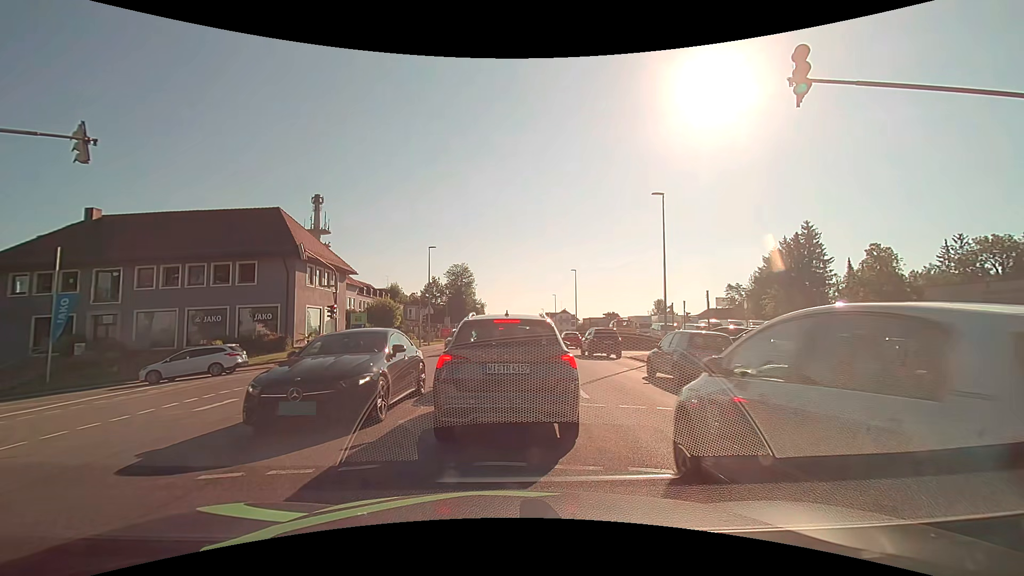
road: tertiary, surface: asphalt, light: Day
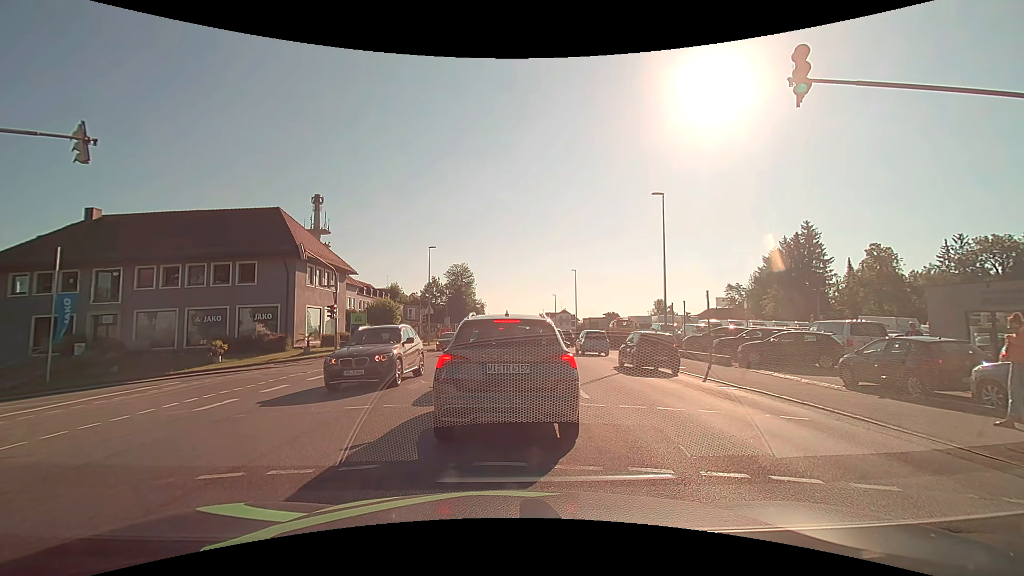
(0.0, 0.0) m; 0°
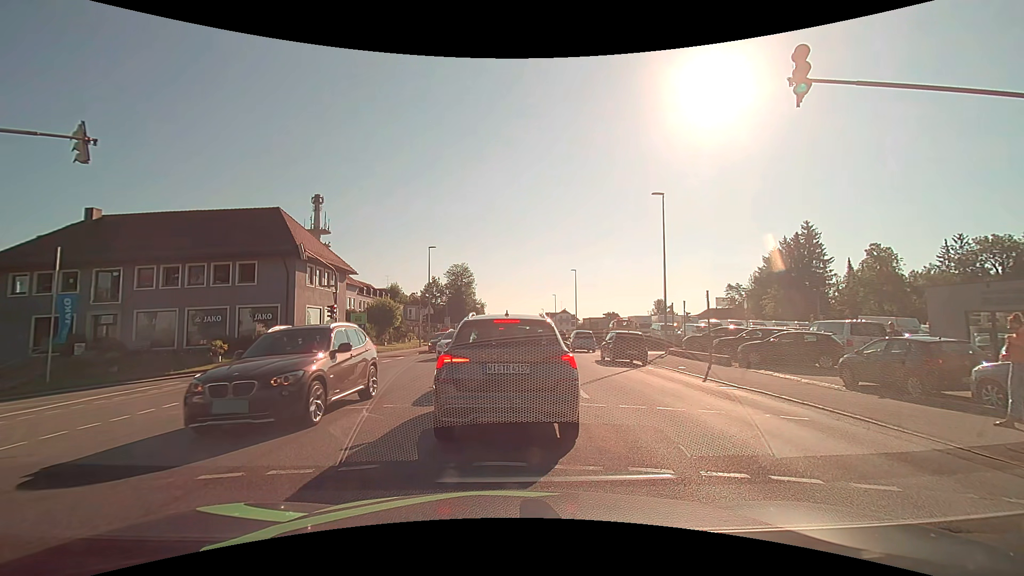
(0.0, 0.0) m; 0°
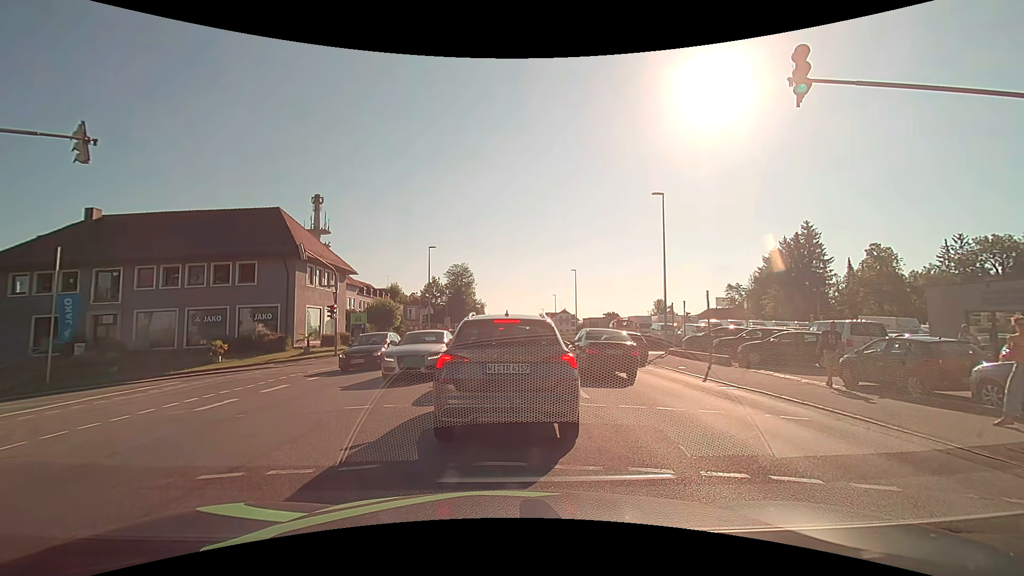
(0.0, 0.0) m; 0°
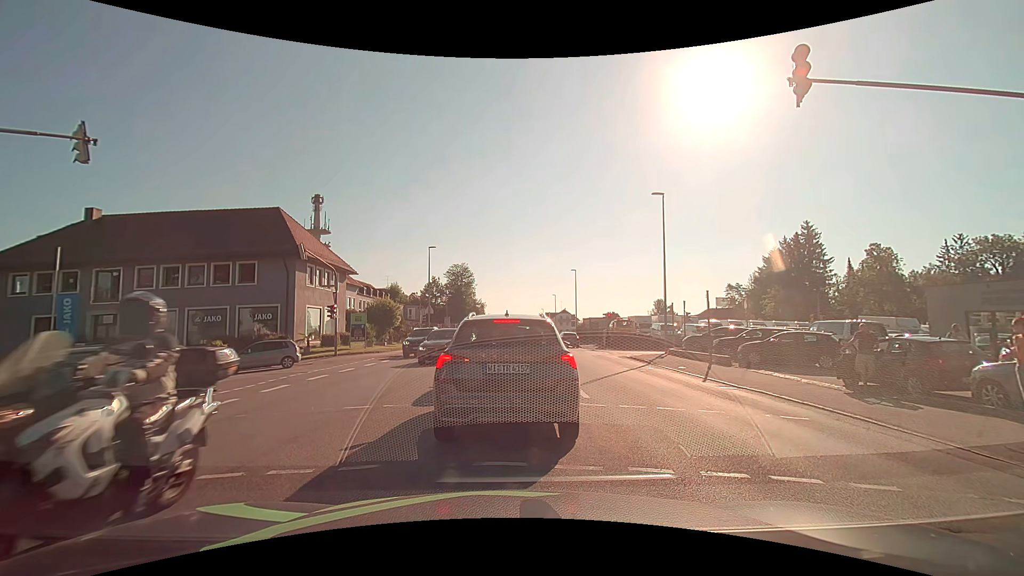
(0.0, 0.0) m; 0°
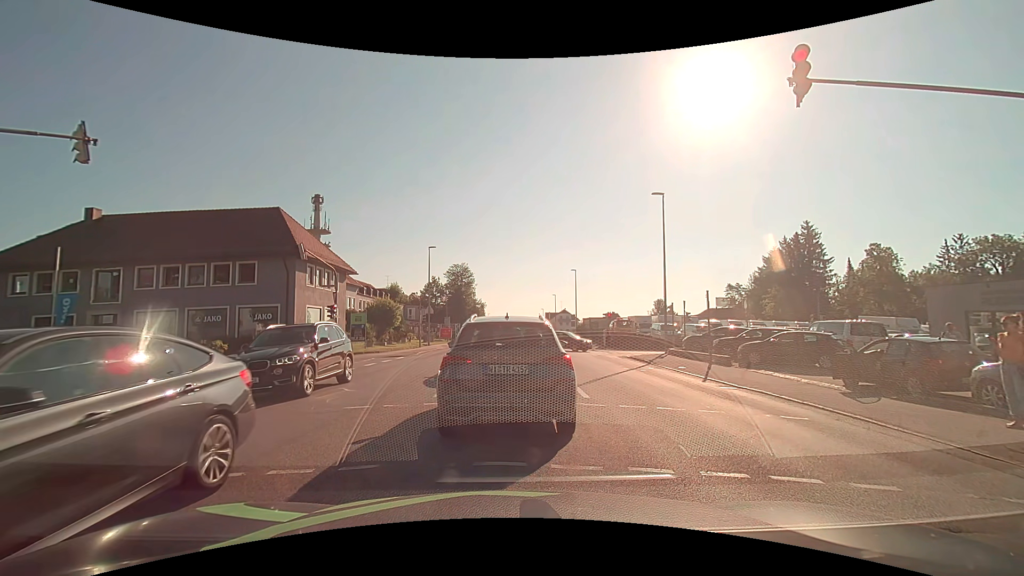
(0.0, 0.0) m; 0°
(0, +10) (-1, +20) (-8, +26) (-18, +27) (-28, +27) (-38, +26) (-48, +25) (-57, +23) (-67, +19) (-73, +12) m
